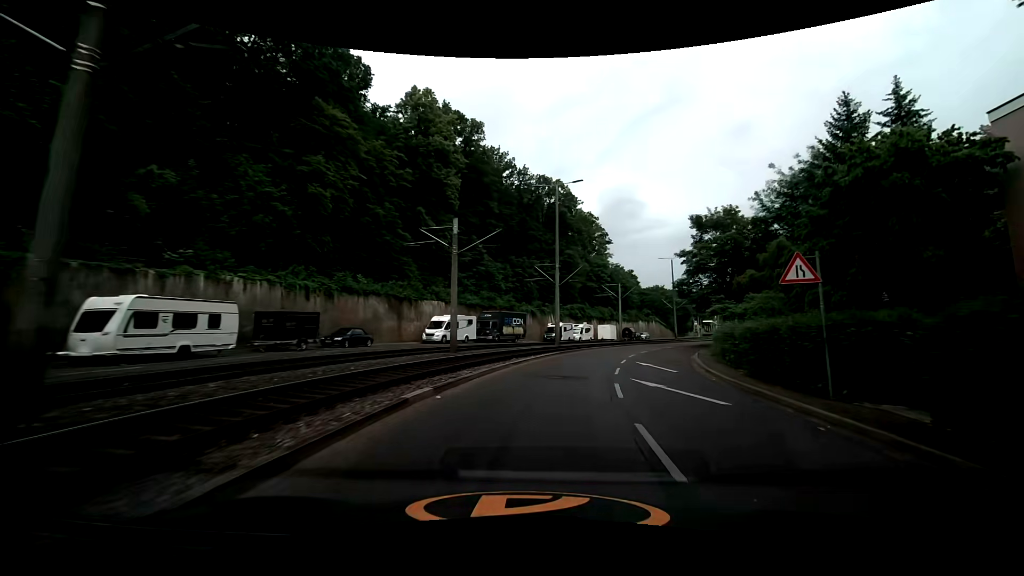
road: secondary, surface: asphalt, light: Day
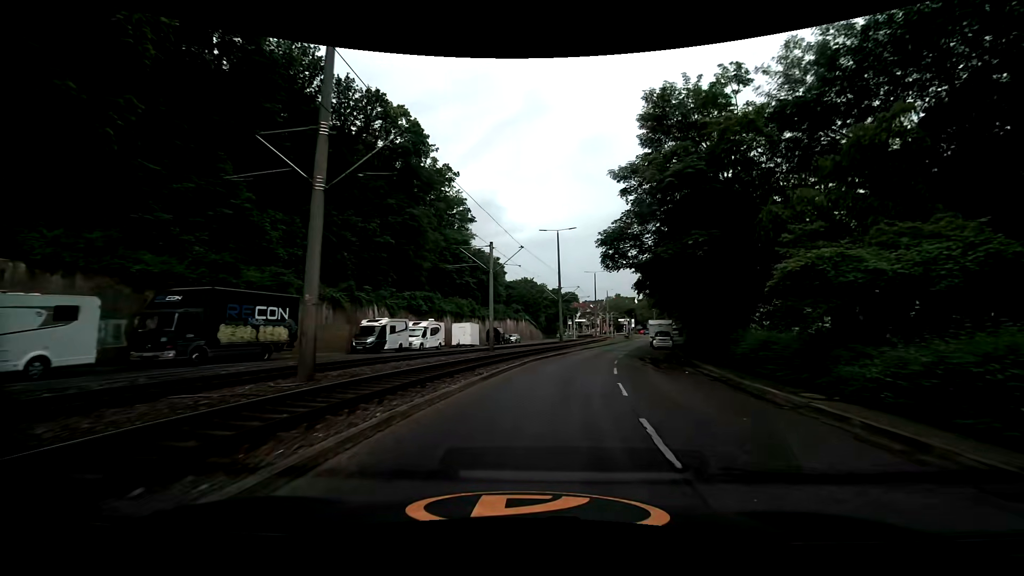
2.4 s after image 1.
(+4.1, +29.7) m; +16°
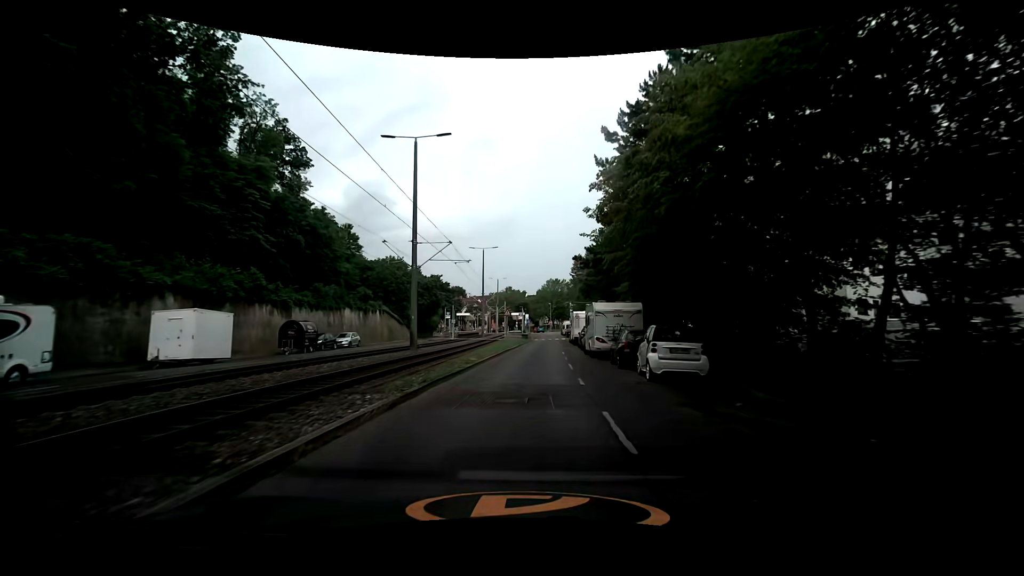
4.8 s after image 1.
(+4.0, +29.6) m; +12°
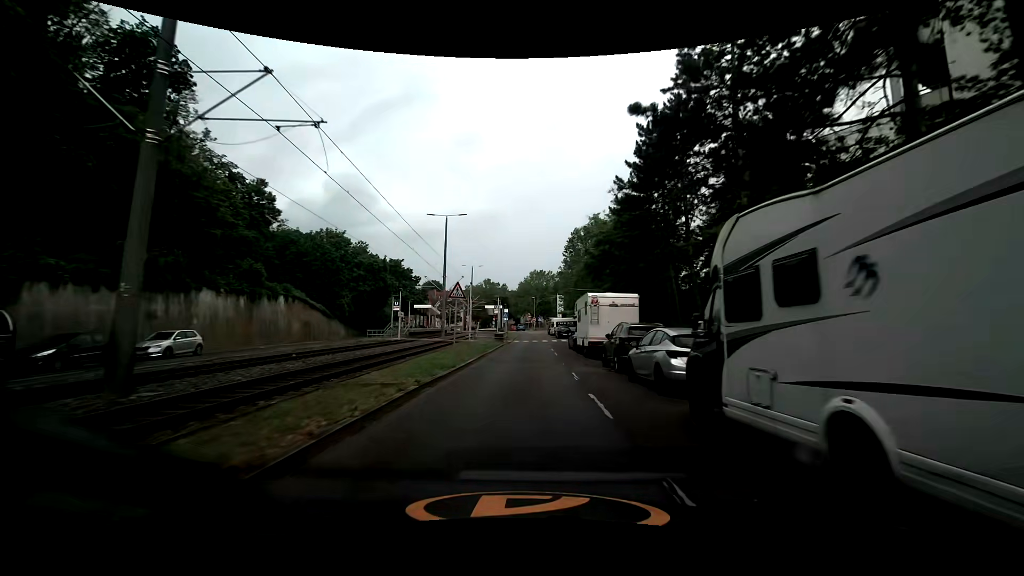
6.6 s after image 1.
(+0.8, +21.5) m; +4°
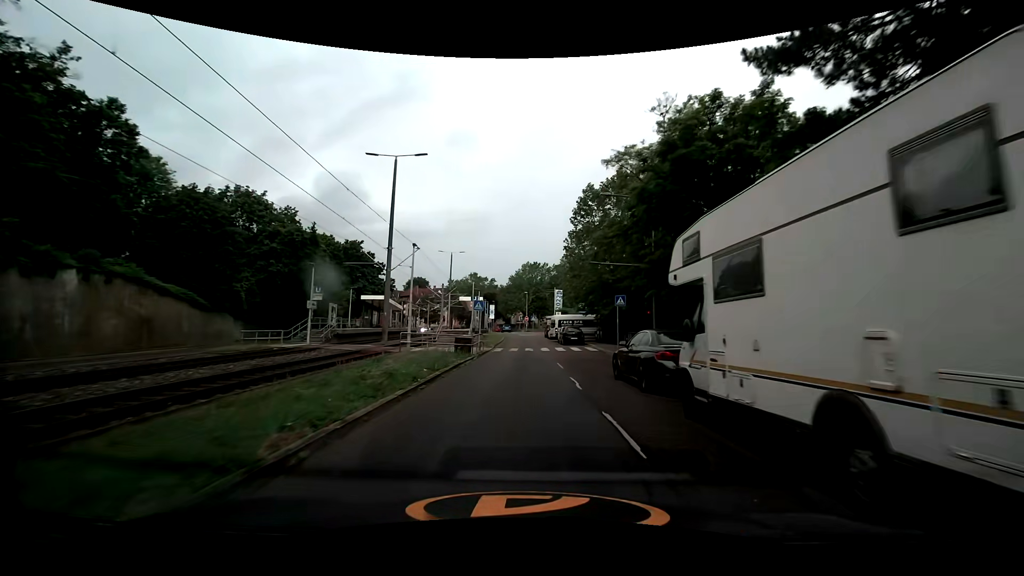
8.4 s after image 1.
(-0.2, +20.3) m; +1°
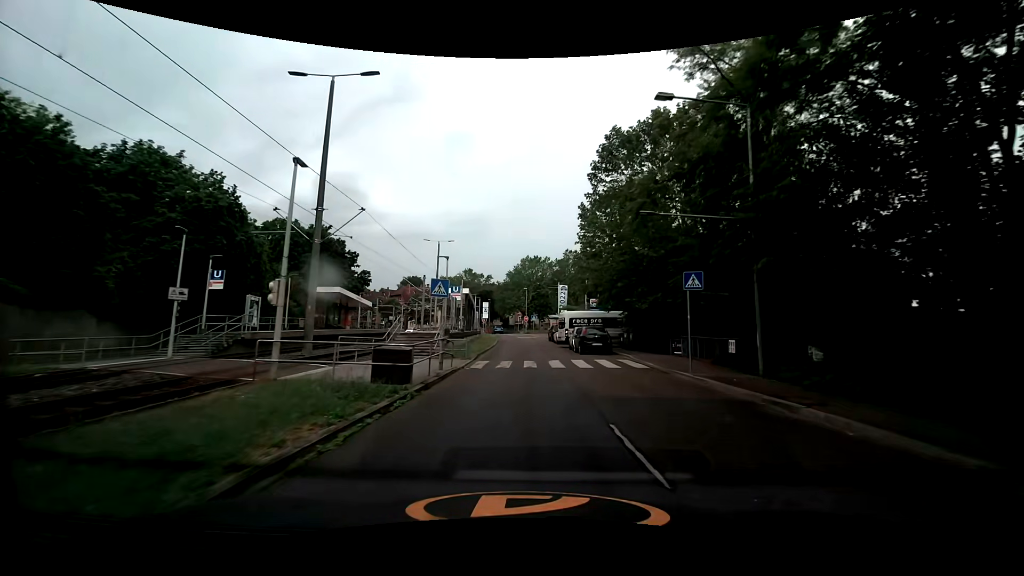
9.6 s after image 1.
(-0.2, +12.7) m; -2°
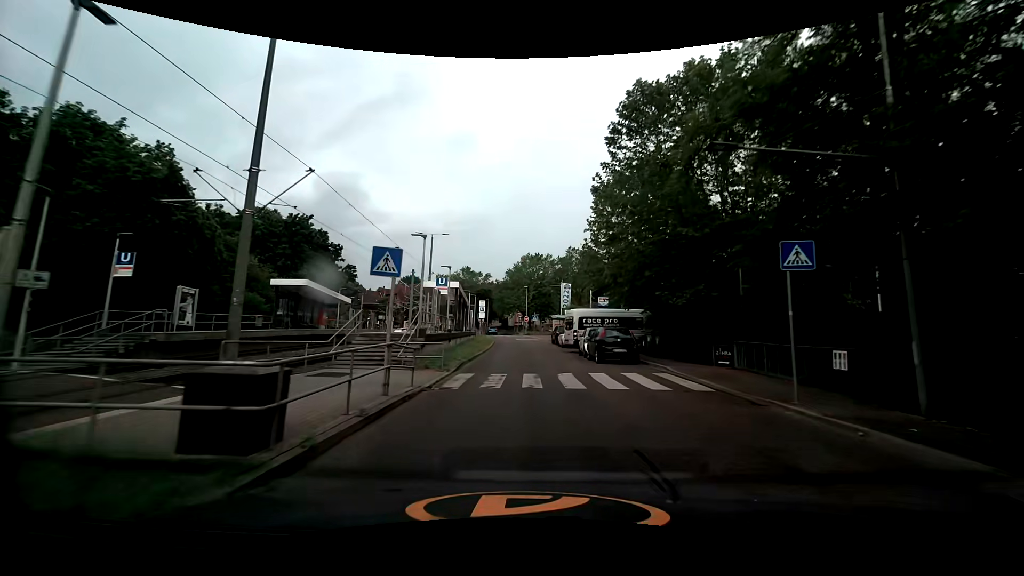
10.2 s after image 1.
(0.0, +6.2) m; 0°
